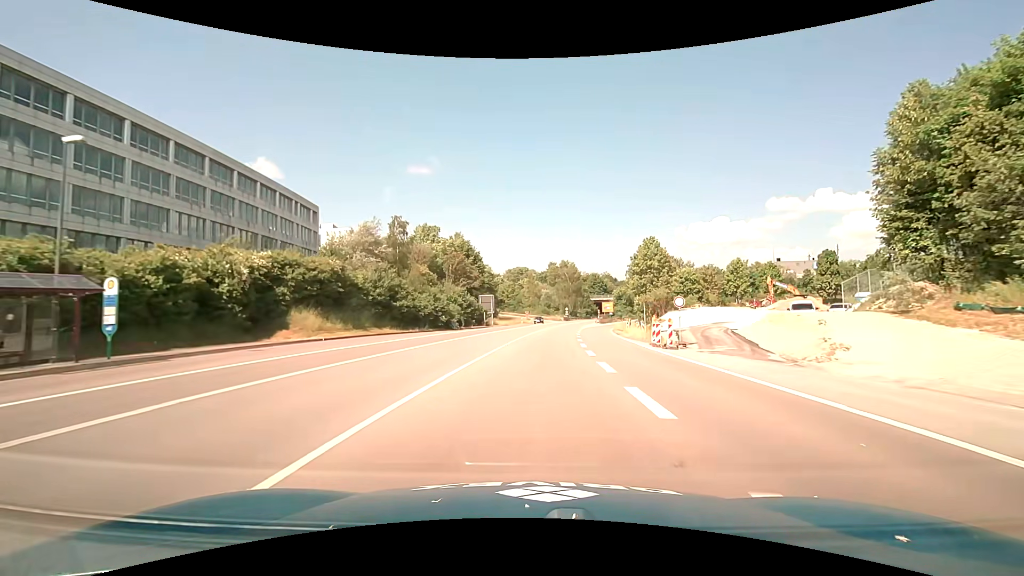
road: trunk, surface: asphalt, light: Day
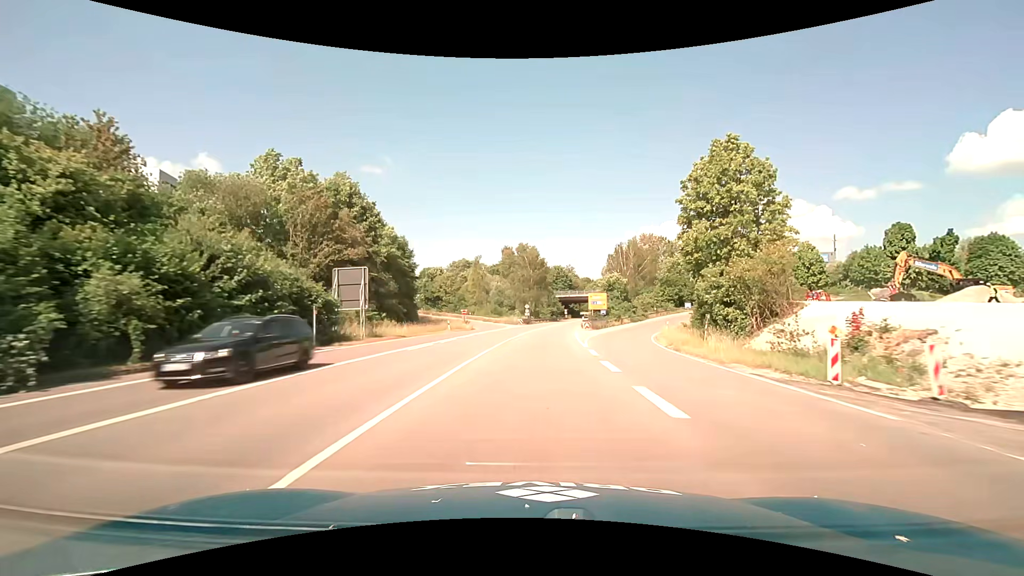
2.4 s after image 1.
(+2.1, +42.2) m; +5°
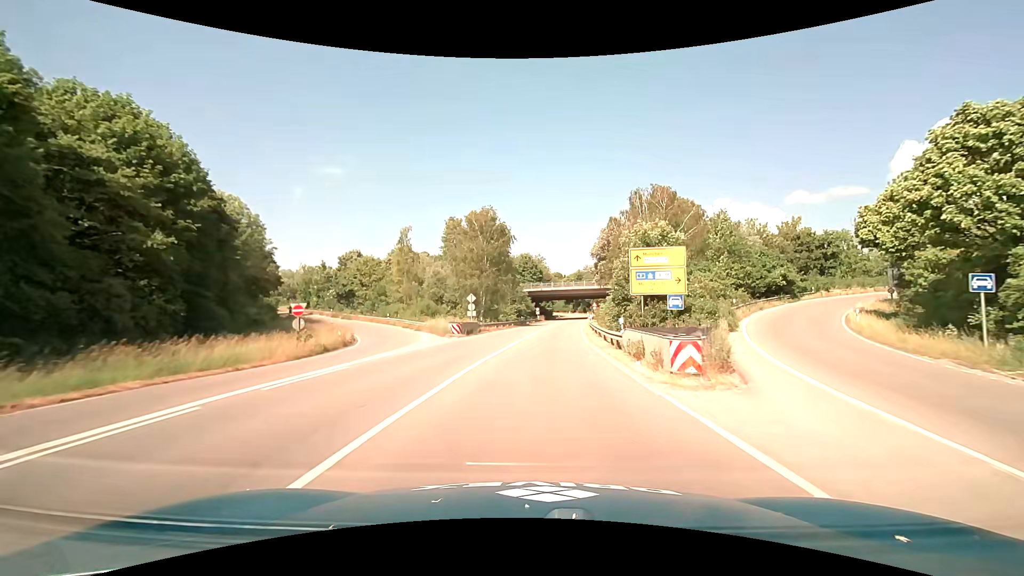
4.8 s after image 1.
(+1.5, +40.2) m; +4°
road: trunk_link
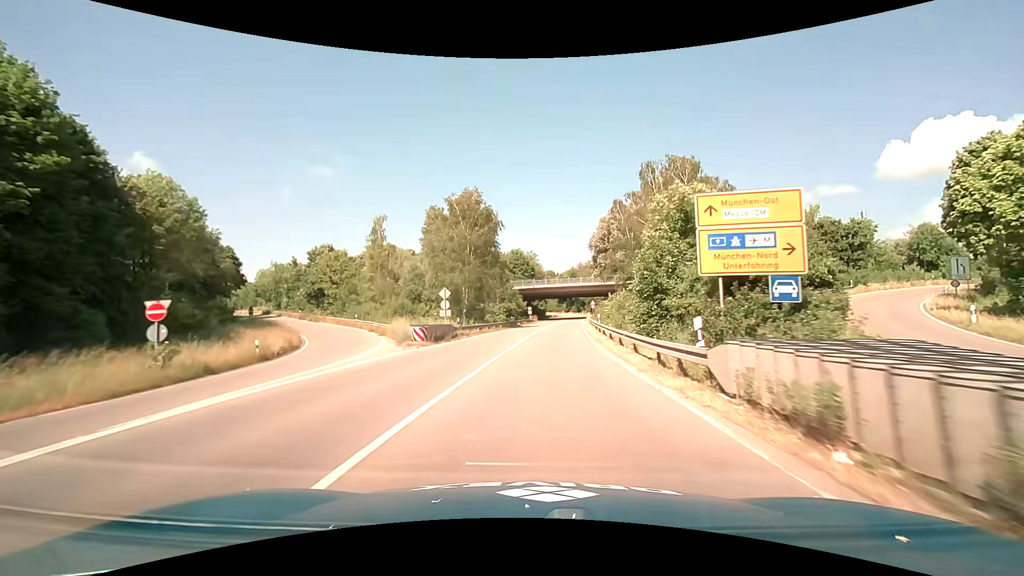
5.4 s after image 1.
(+0.1, +9.3) m; 0°
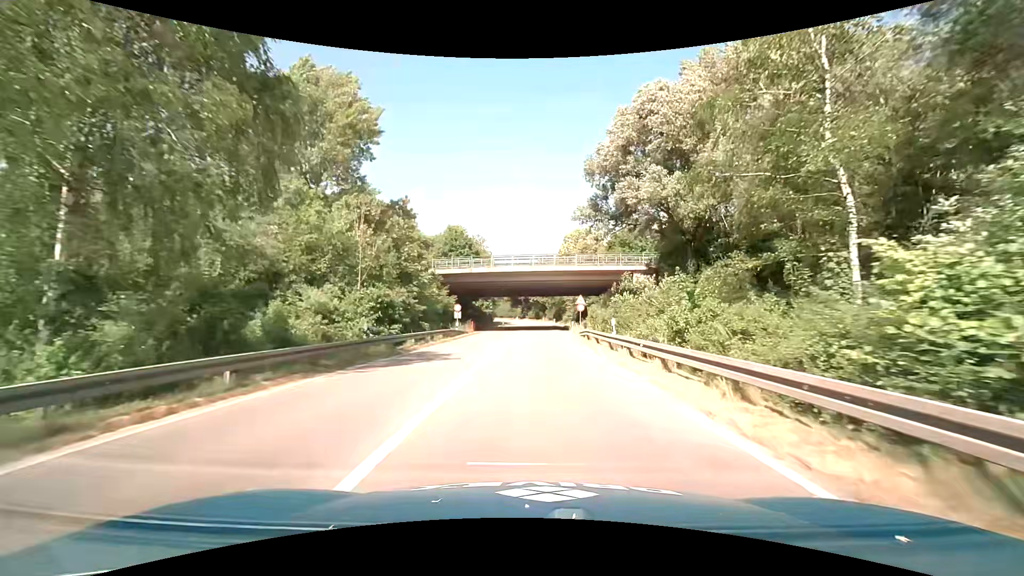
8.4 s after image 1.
(+2.4, +41.4) m; +6°
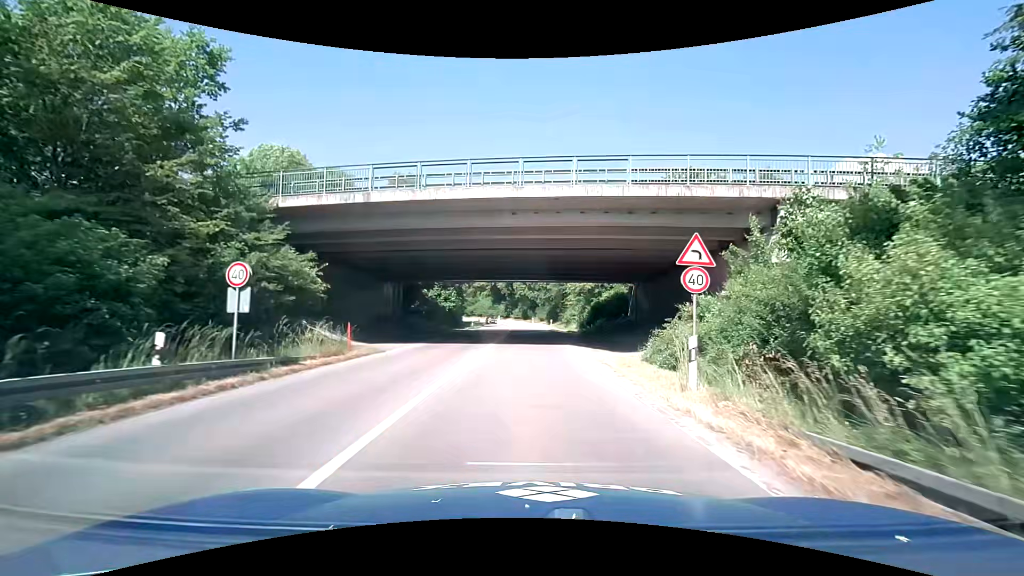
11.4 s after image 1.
(+0.5, +31.6) m; +2°
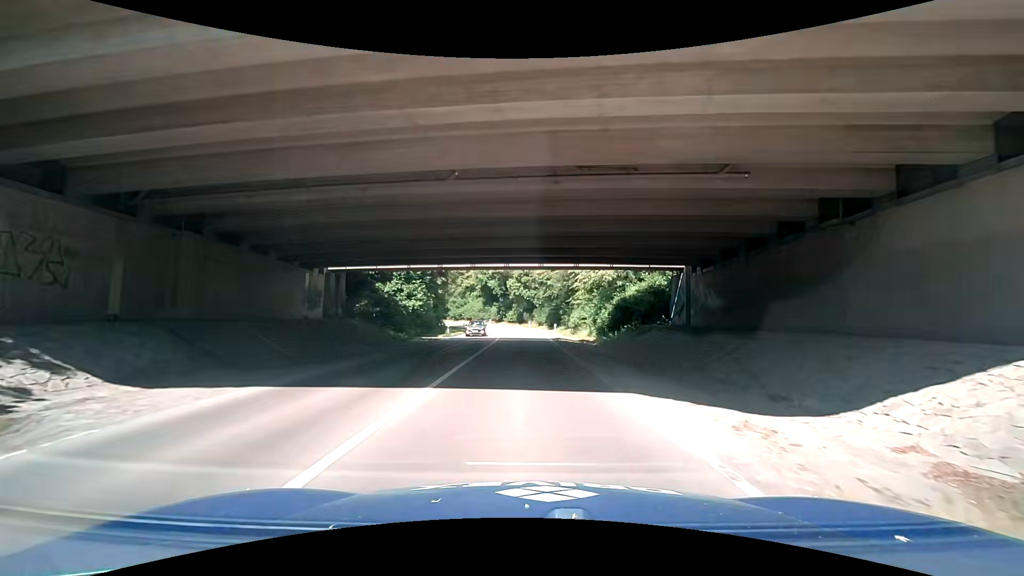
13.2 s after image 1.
(0.0, +15.8) m; 0°
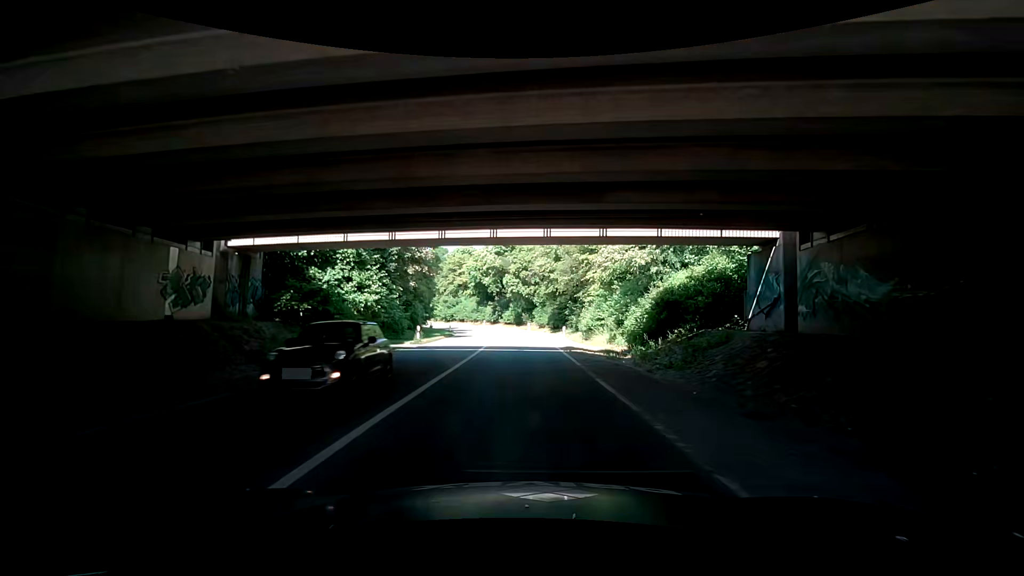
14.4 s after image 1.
(-0.1, +11.9) m; -3°
